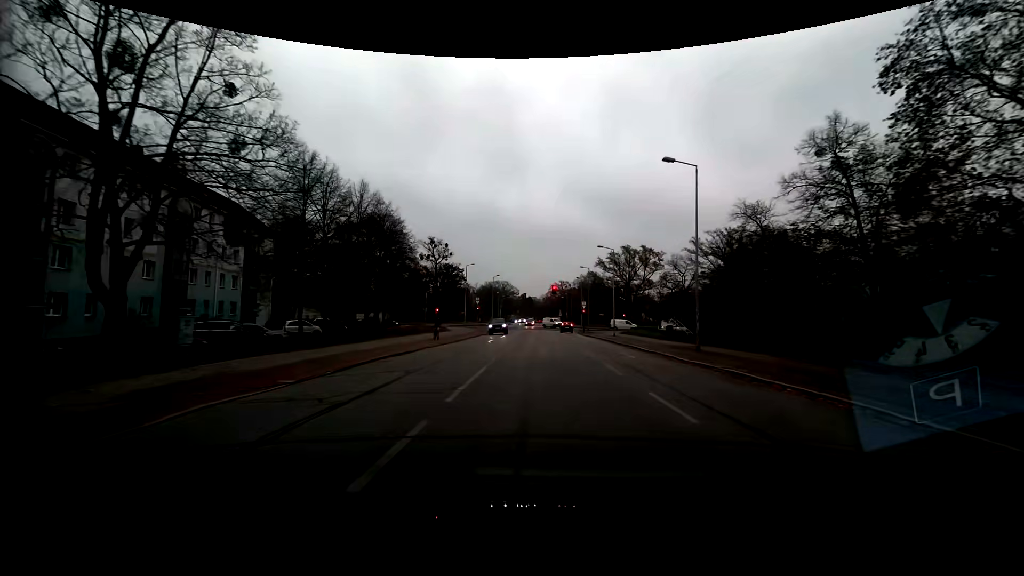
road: residential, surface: asphalt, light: Day
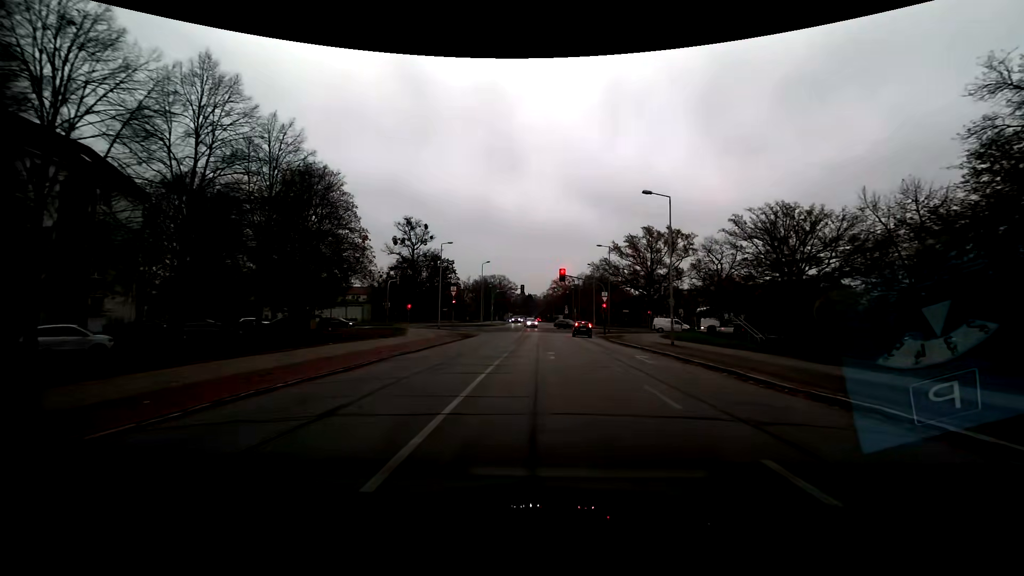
(0.0, +22.1) m; +1°
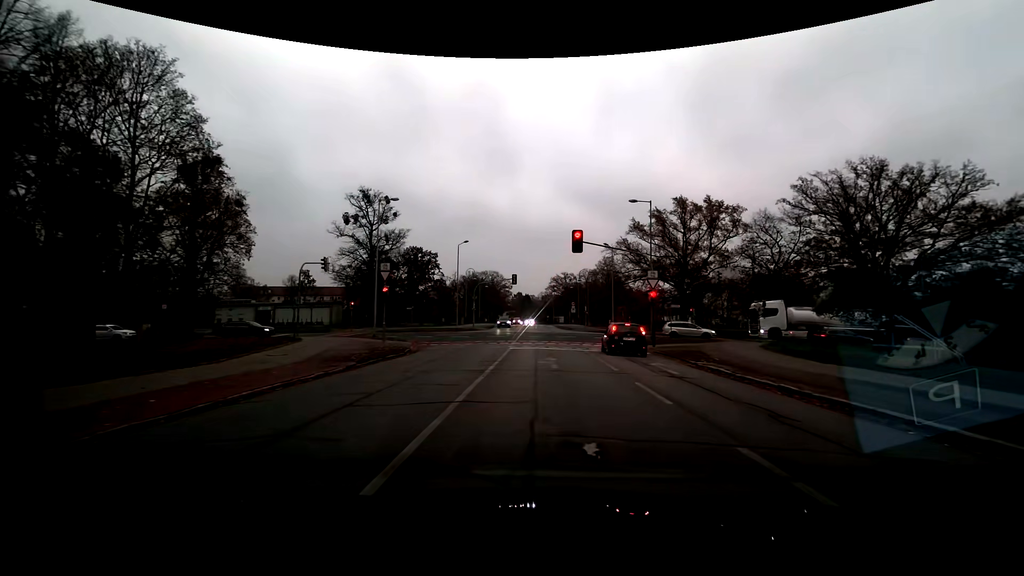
(-0.1, +23.1) m; -1°
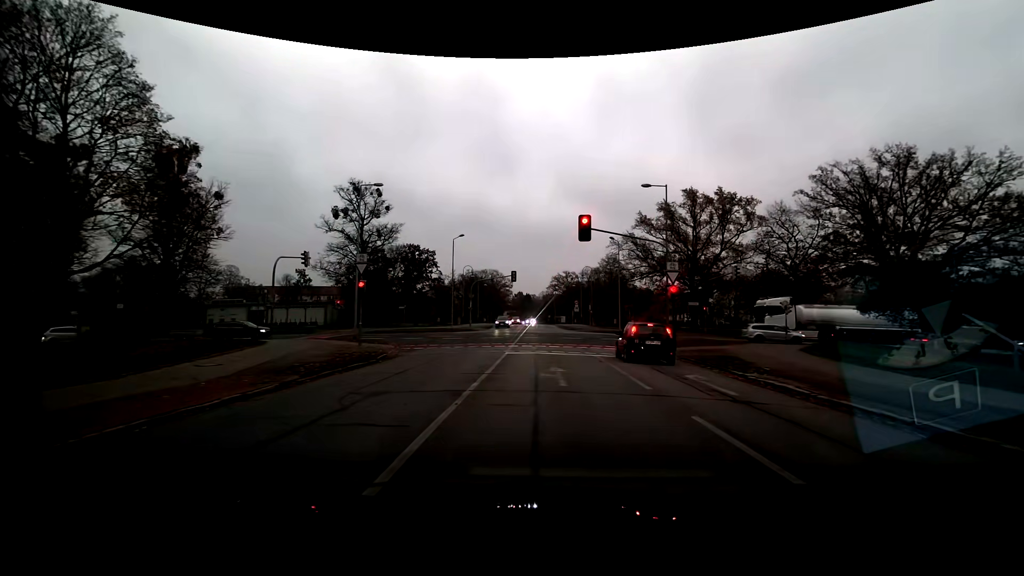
(0.0, +4.1) m; 0°
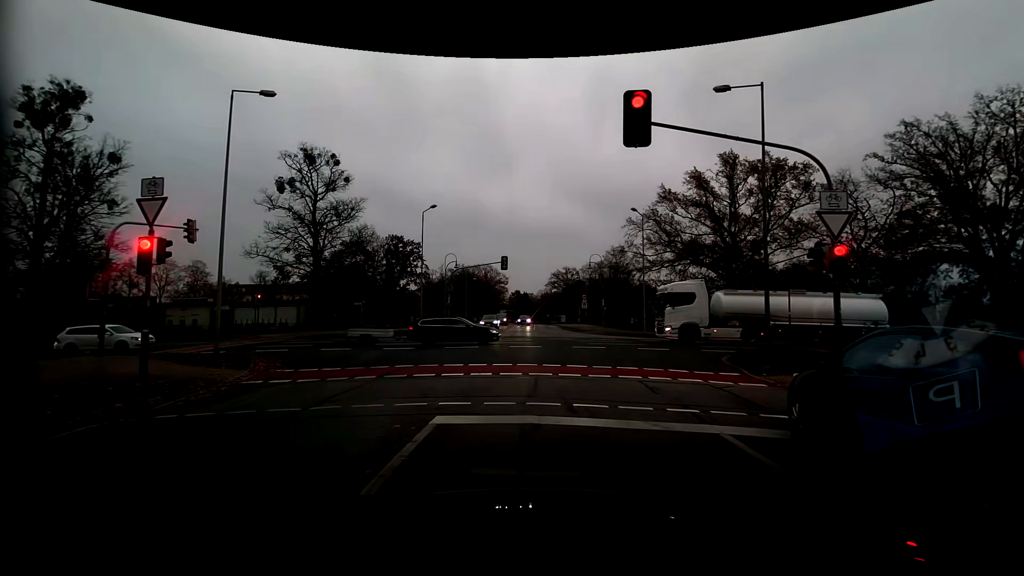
(+0.1, +13.3) m; +1°
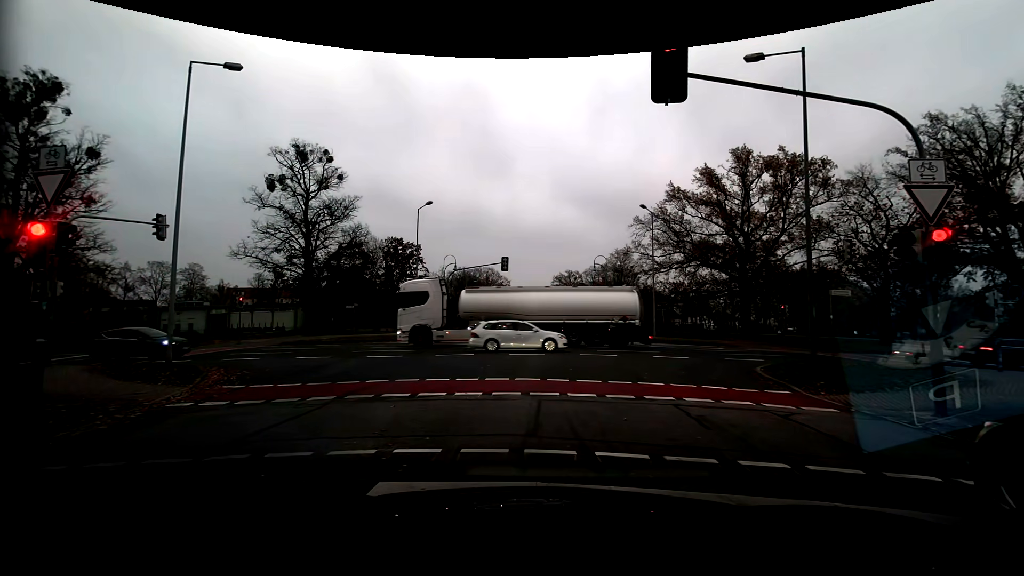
(0.0, +2.3) m; -1°
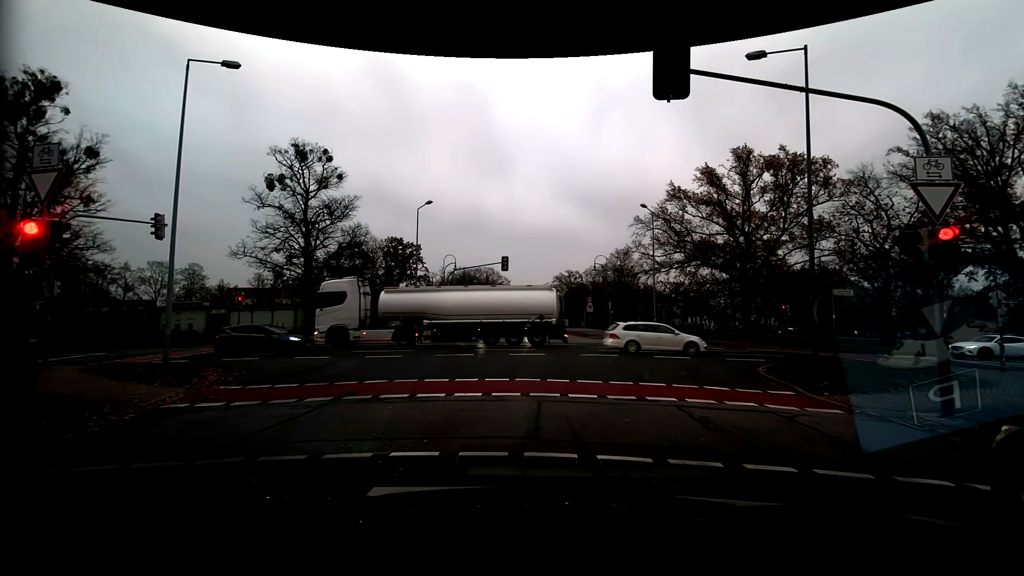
(0.0, +0.1) m; 0°
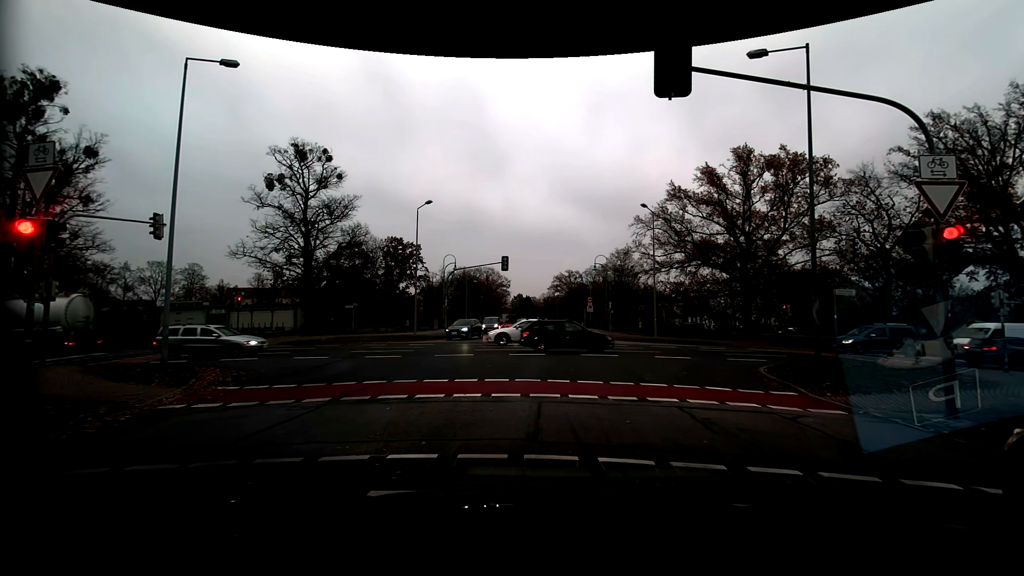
(0.0, +0.2) m; 0°
(0, +10) (0, +20) (-5, +29) (-14, +31) (-24, +31) (-34, +30) (-44, +29) (-54, +27) (-63, +25) (-73, +22) m
